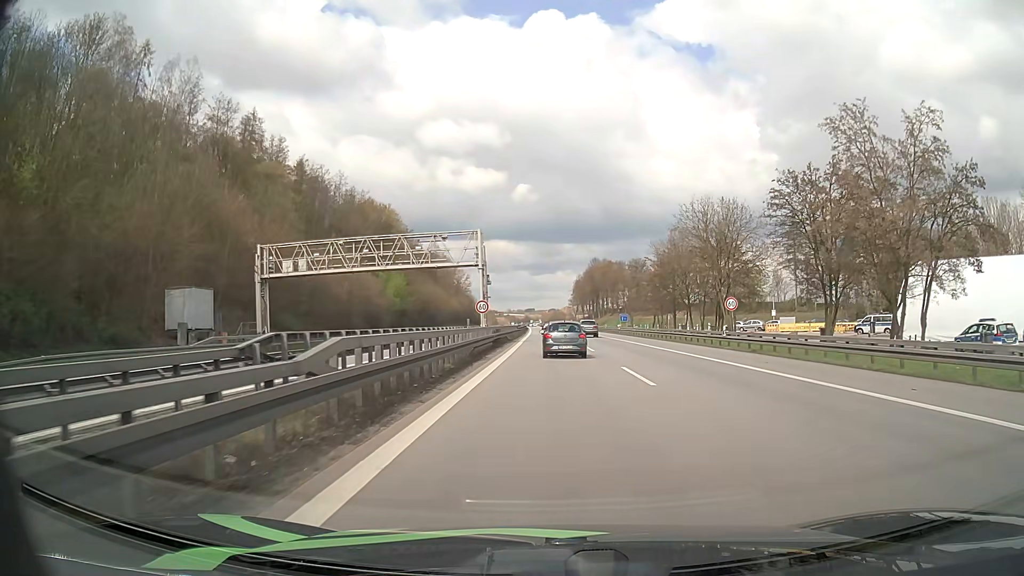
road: motorway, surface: asphalt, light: Day
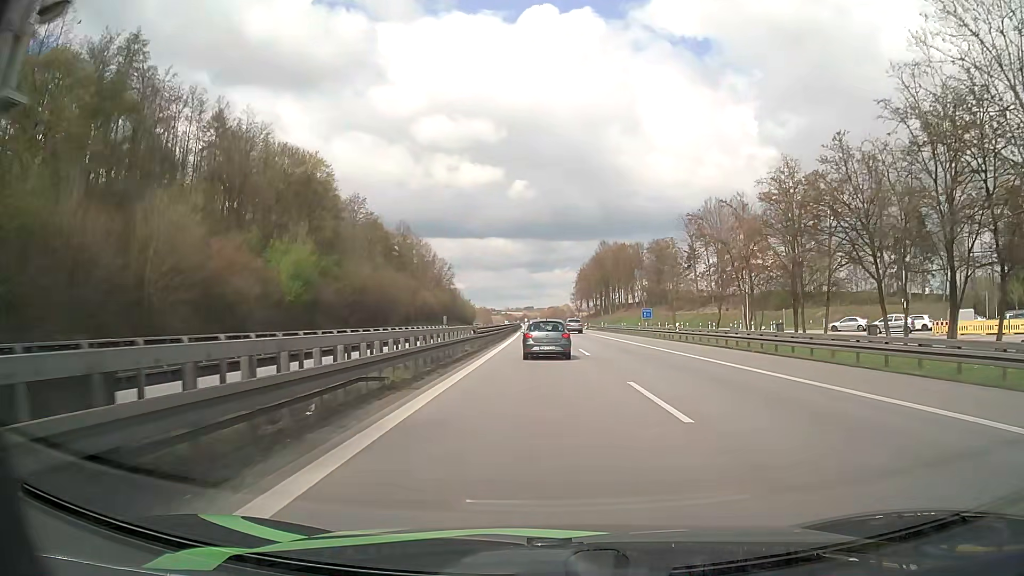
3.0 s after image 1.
(+0.2, +42.1) m; 0°
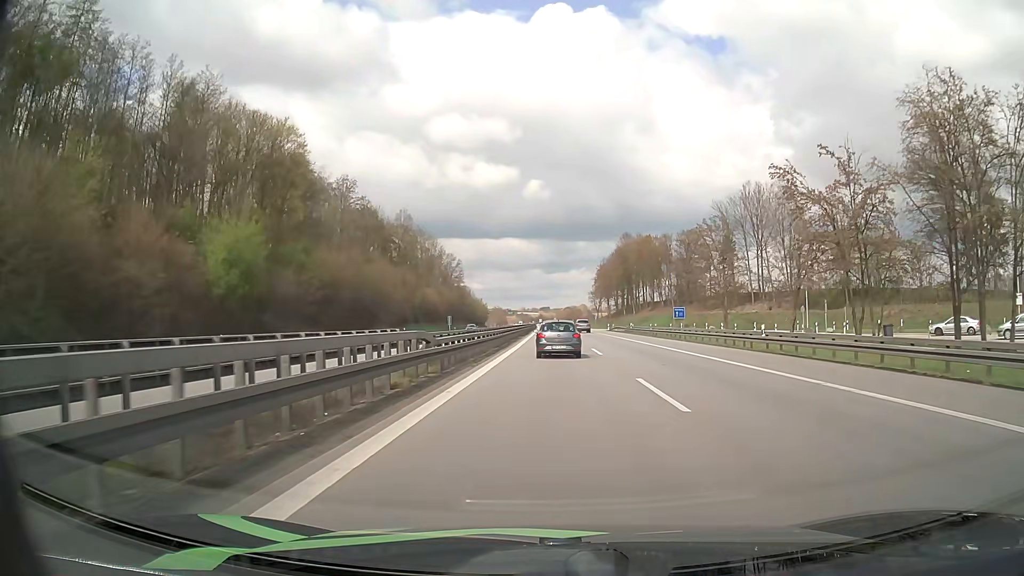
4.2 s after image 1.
(-0.2, +16.9) m; -1°
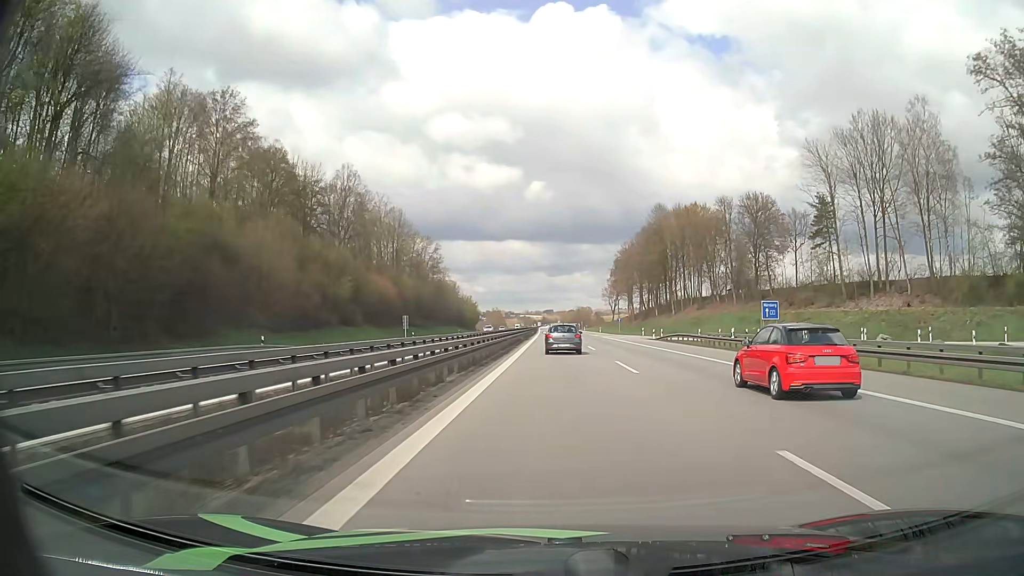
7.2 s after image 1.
(-0.3, +45.7) m; 0°
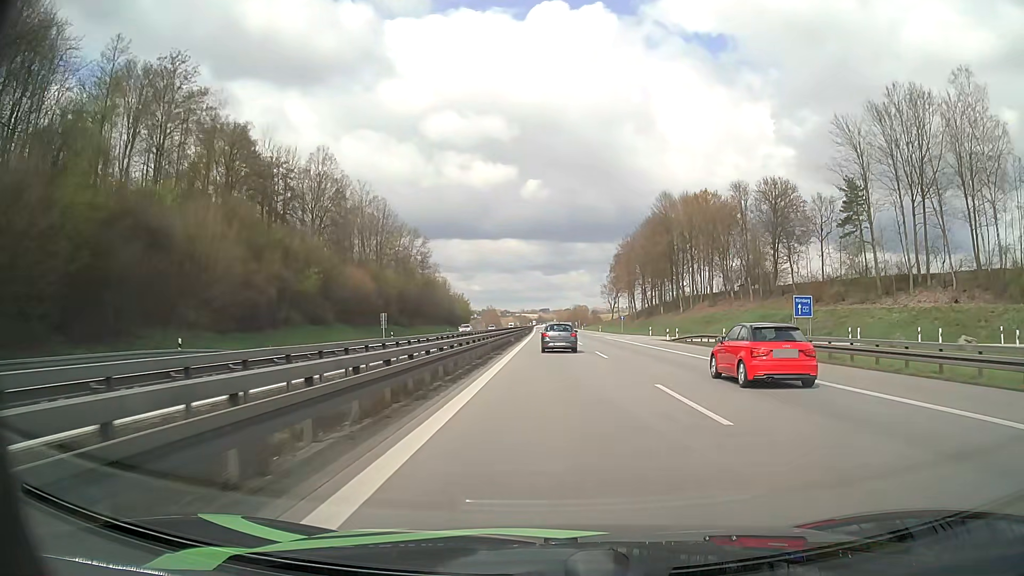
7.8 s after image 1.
(0.0, +10.3) m; 0°
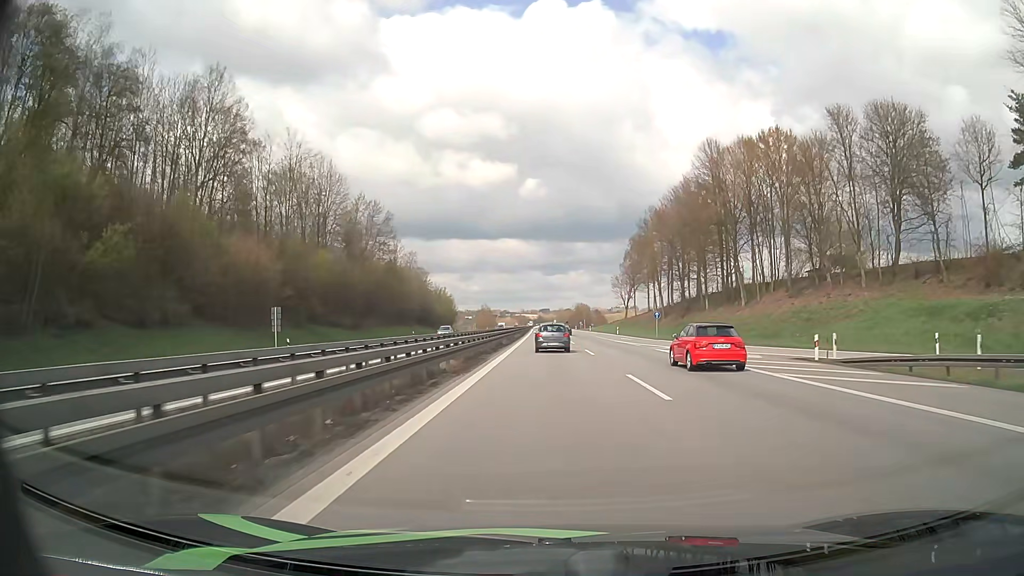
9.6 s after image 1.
(+0.1, +33.5) m; 0°
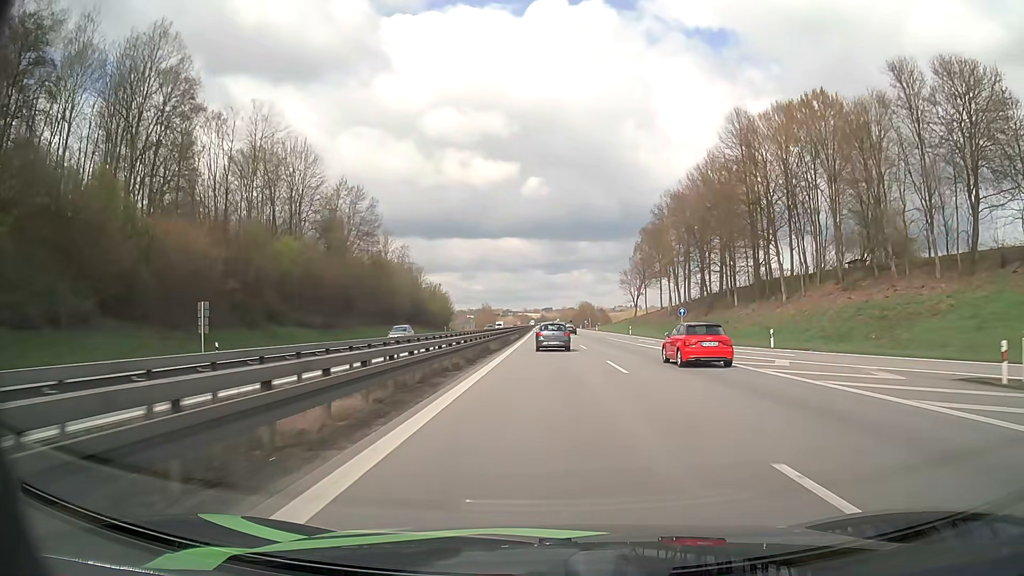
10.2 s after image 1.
(0.0, +11.8) m; 0°
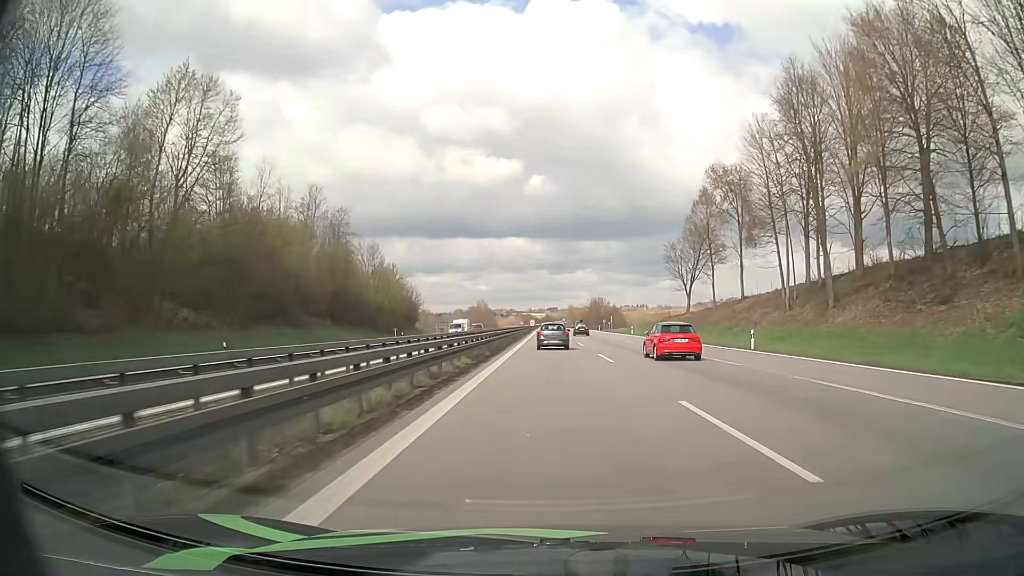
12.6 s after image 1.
(-0.3, +49.4) m; 0°
(0, +10) (0, +20) (0, +30) (0, +40) (0, +50) (0, +60) (0, +70) (0, +80) (0, +90) (0, +100) m
